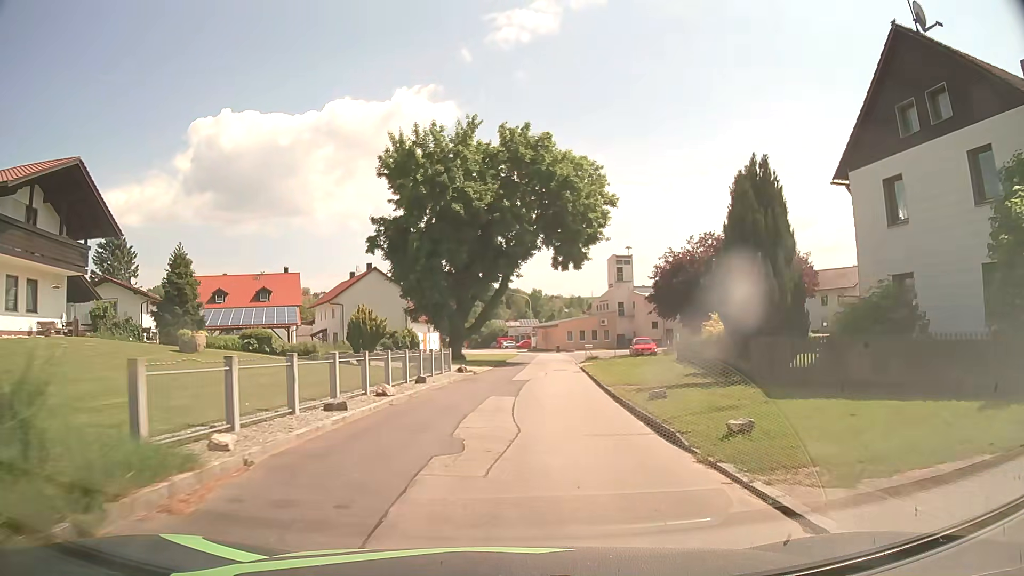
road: tertiary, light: Day
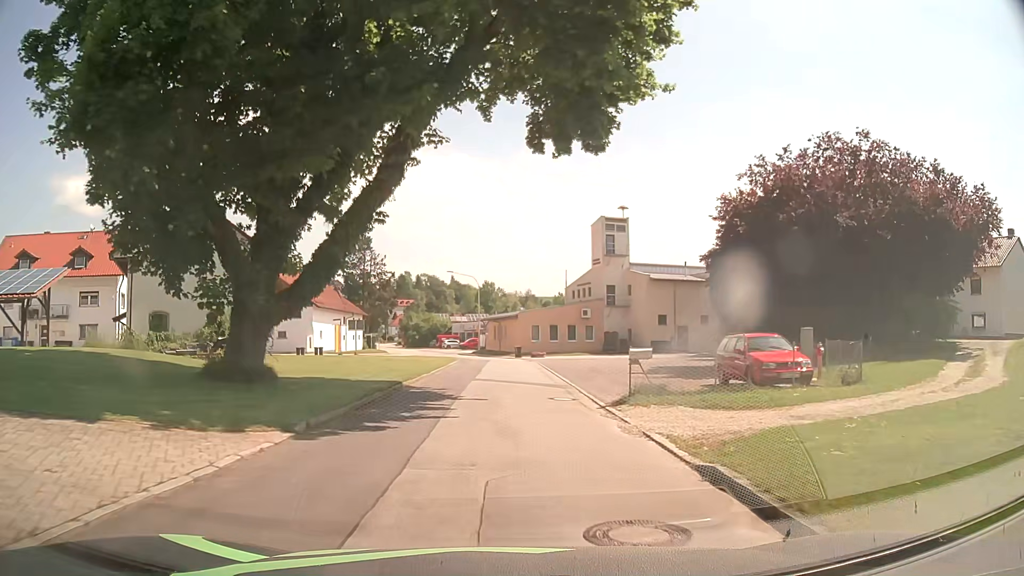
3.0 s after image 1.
(+1.5, +30.4) m; +4°
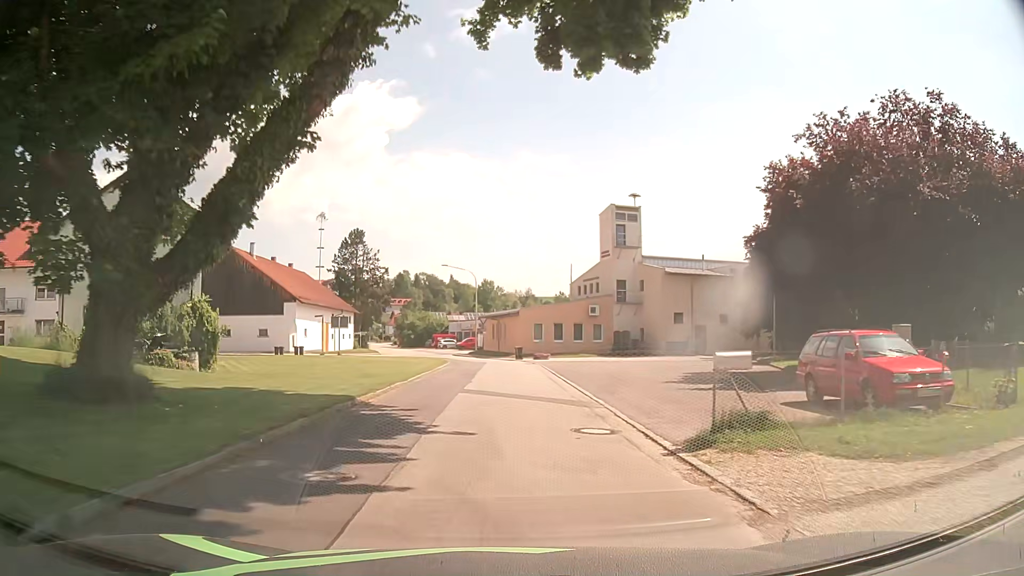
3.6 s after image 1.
(0.0, +6.1) m; -1°
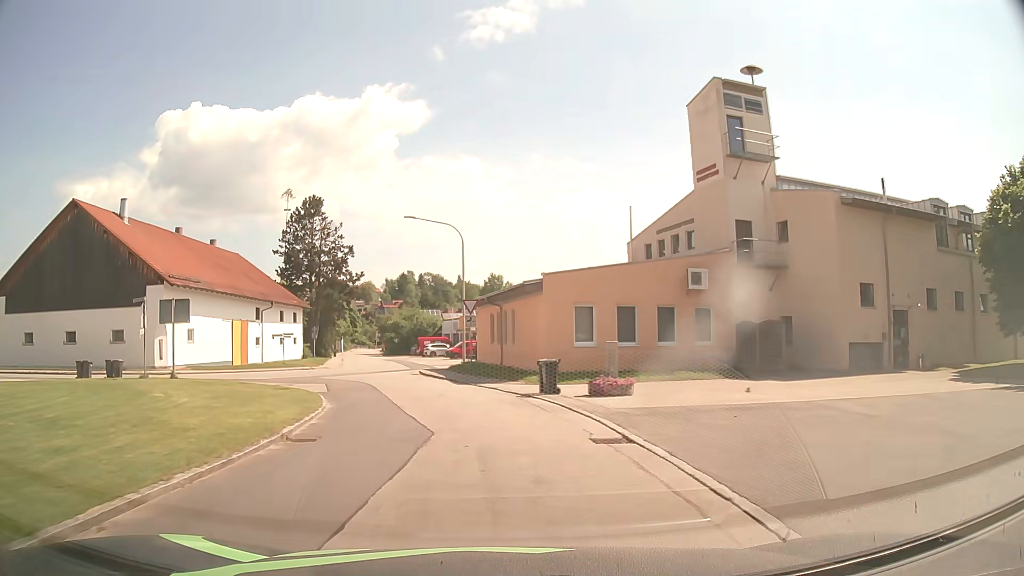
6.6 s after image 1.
(+0.6, +30.3) m; 0°
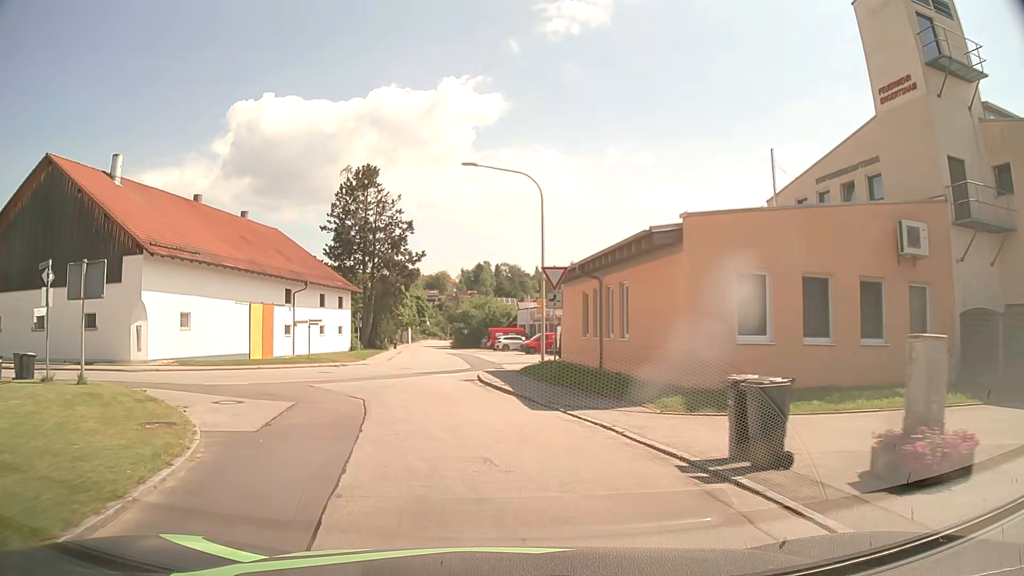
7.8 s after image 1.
(-0.6, +11.2) m; -6°
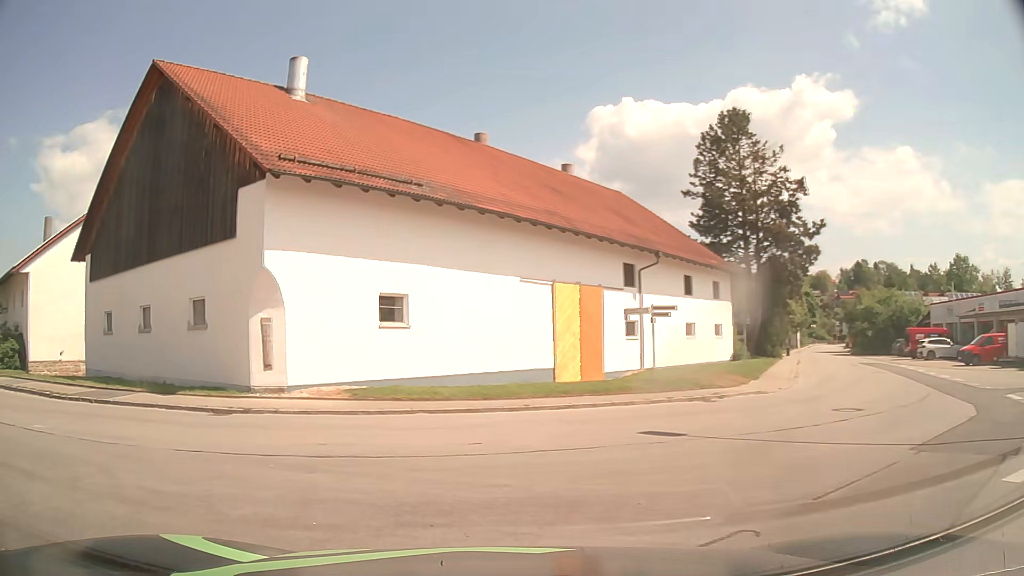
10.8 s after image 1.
(-3.2, +18.2) m; -31°
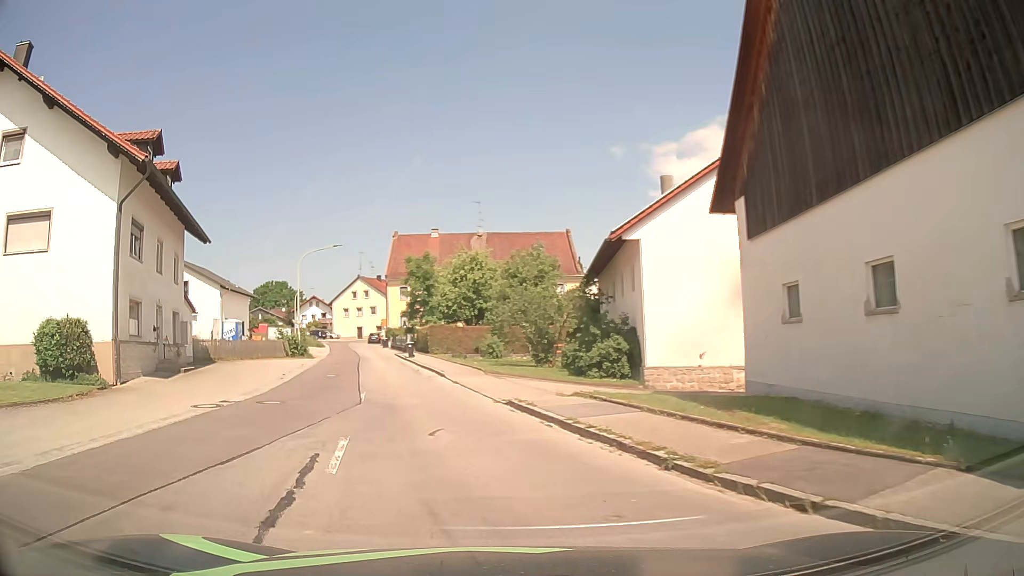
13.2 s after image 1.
(-6.3, +10.5) m; -57°
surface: asphalt
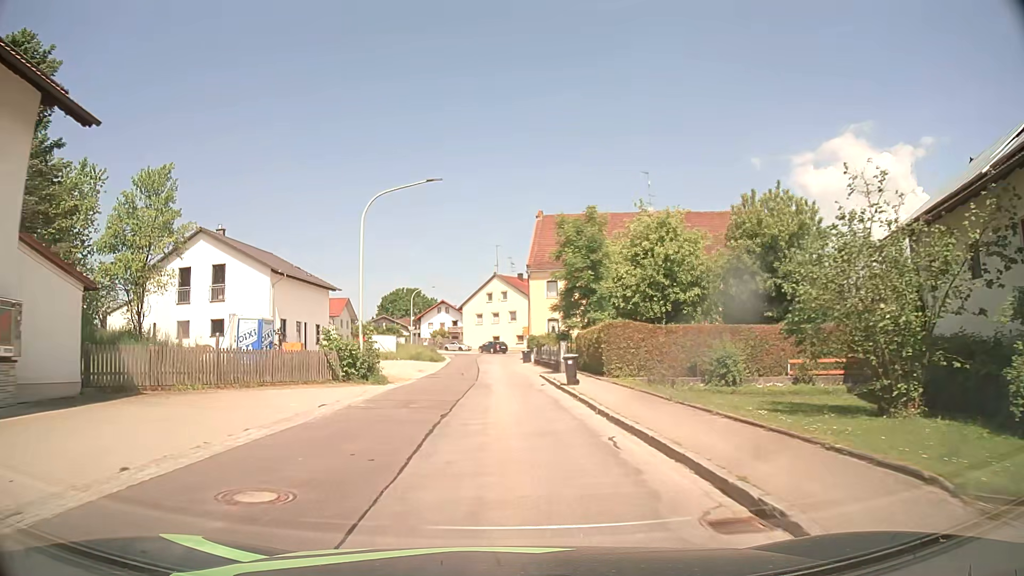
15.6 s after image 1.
(-3.2, +21.2) m; -13°
(0, +10) (0, +20) (-1, +30) (-1, +40) (-1, +50) (-1, +60) (0, +70) (+3, +79) (+9, +87) (+16, +94) m
